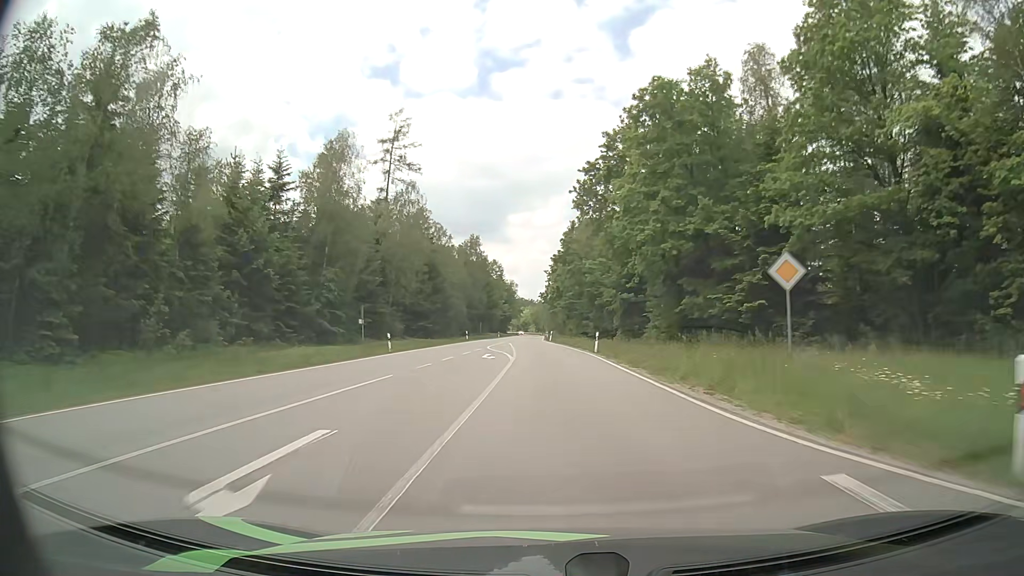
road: secondary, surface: asphalt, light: Day
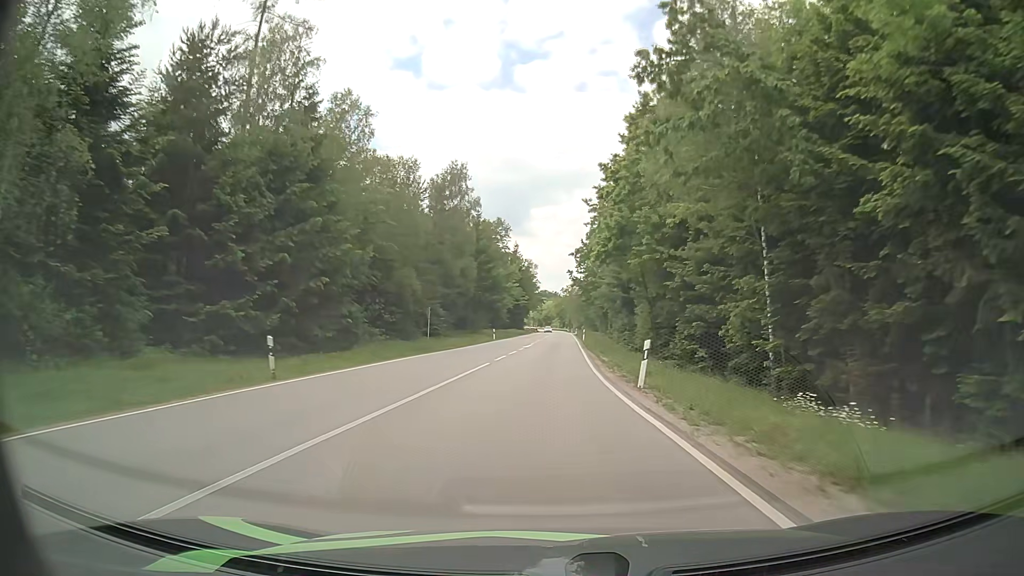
(-1.3, +55.9) m; -2°
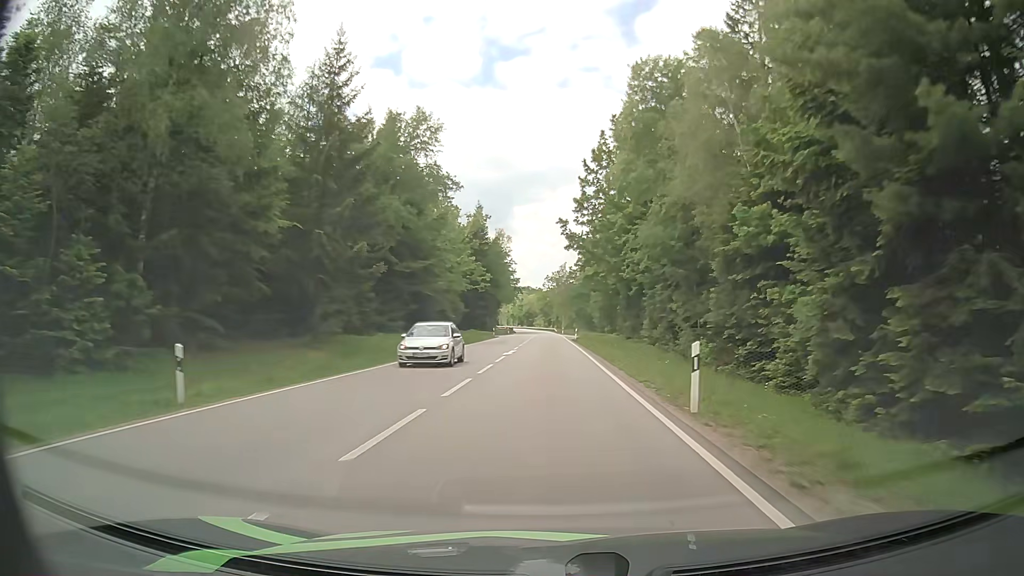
(+1.1, +55.1) m; +1°
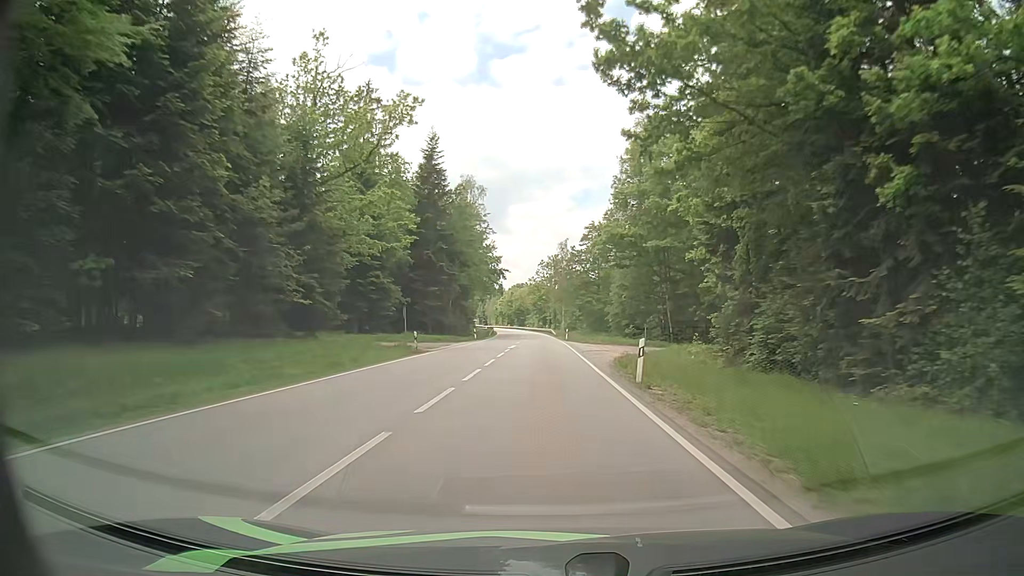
(+0.3, +44.6) m; +1°
(0, +10) (0, +20) (0, +30) (0, +40) (-1, +50) (-1, +60) (-1, +70) (-2, +80) (-2, +90) (-3, +100) m
